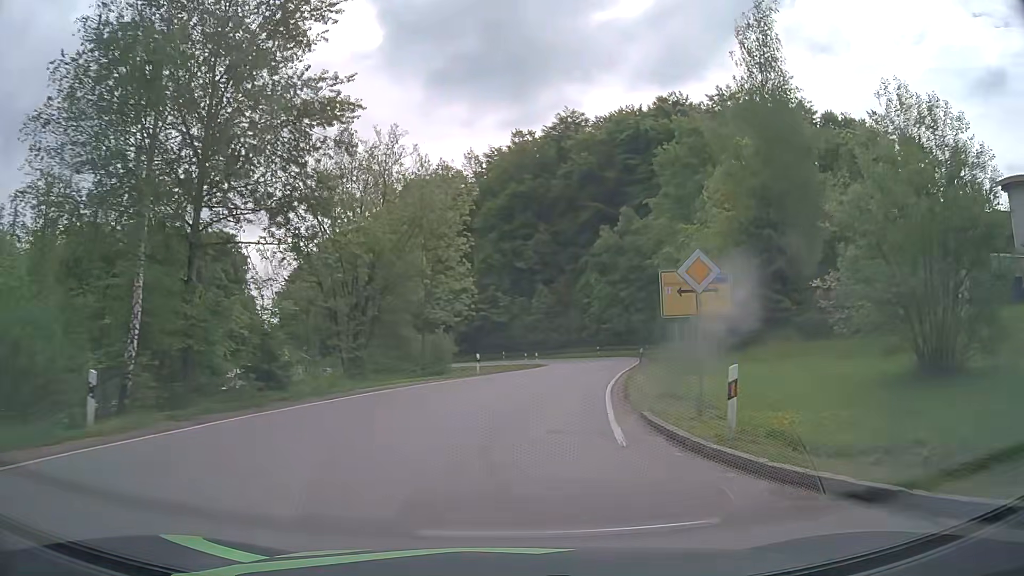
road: tertiary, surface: asphalt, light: Day
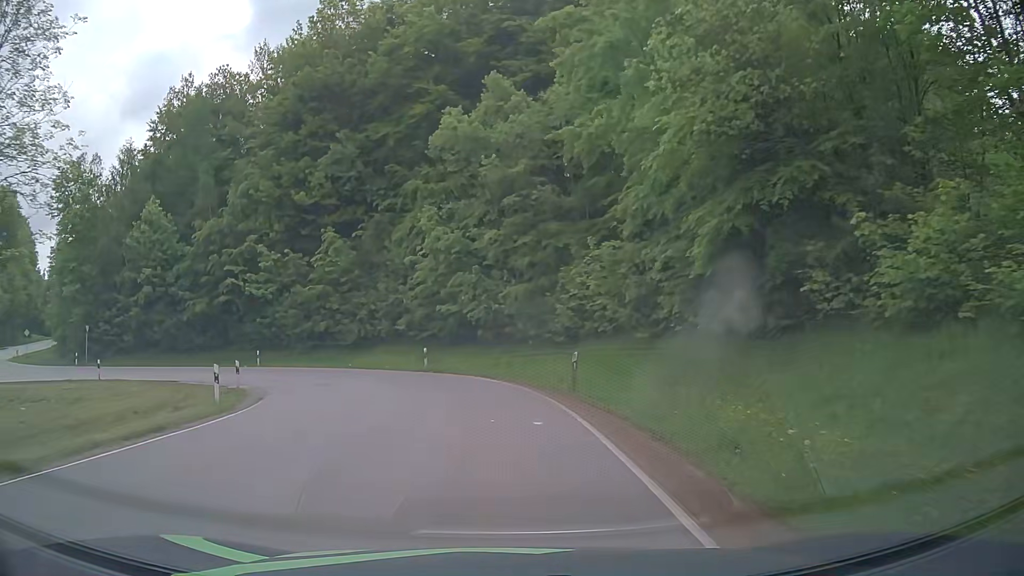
(+5.0, +36.8) m; +13°
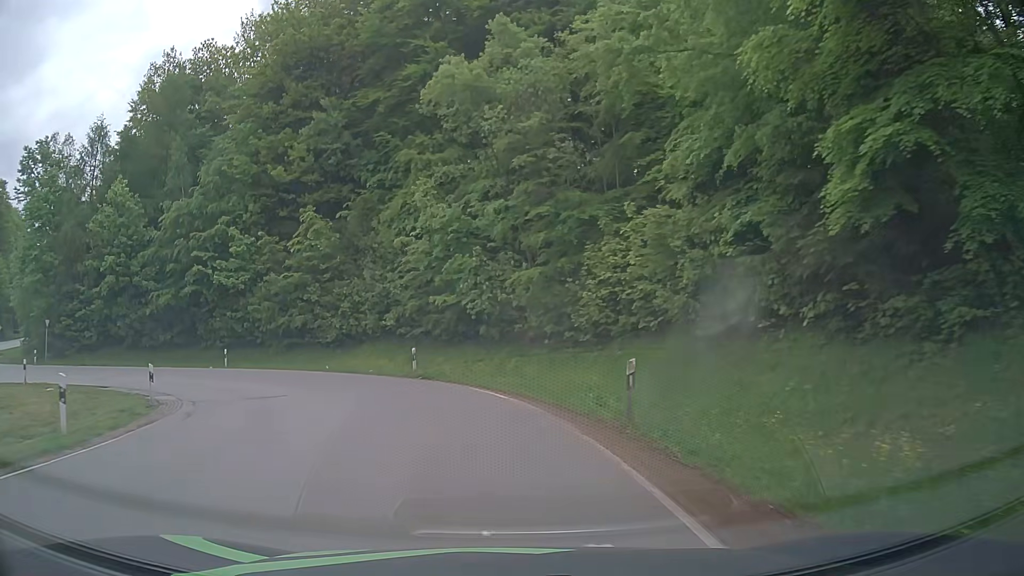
(0.0, +6.7) m; -1°
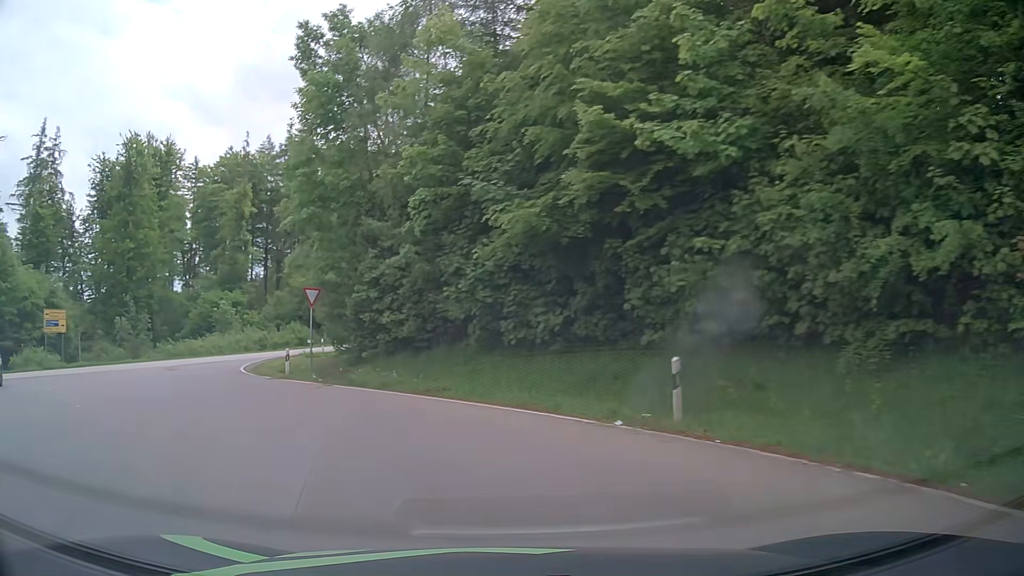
(-8.7, +27.2) m; -44°
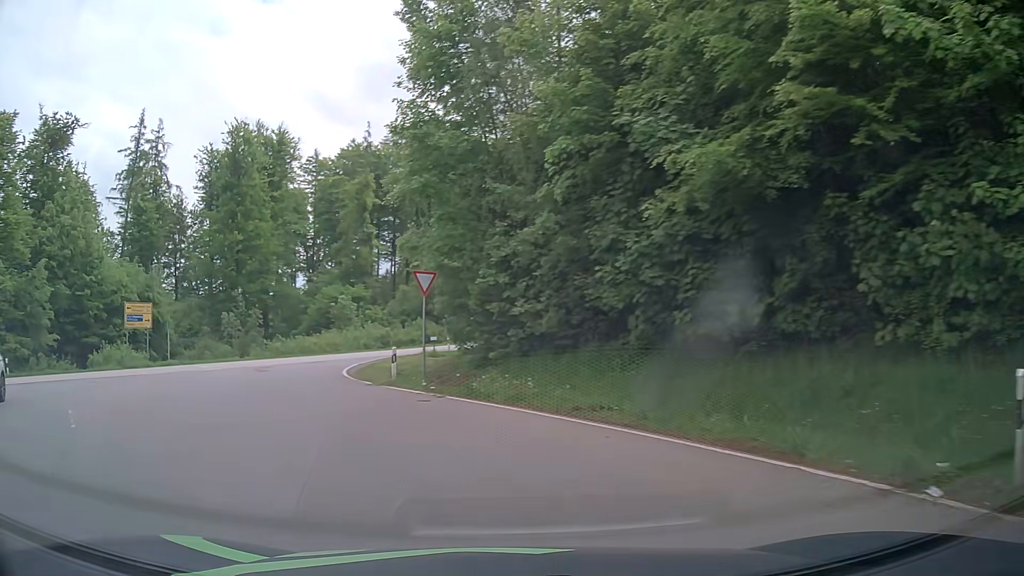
(-0.6, +5.1) m; -13°
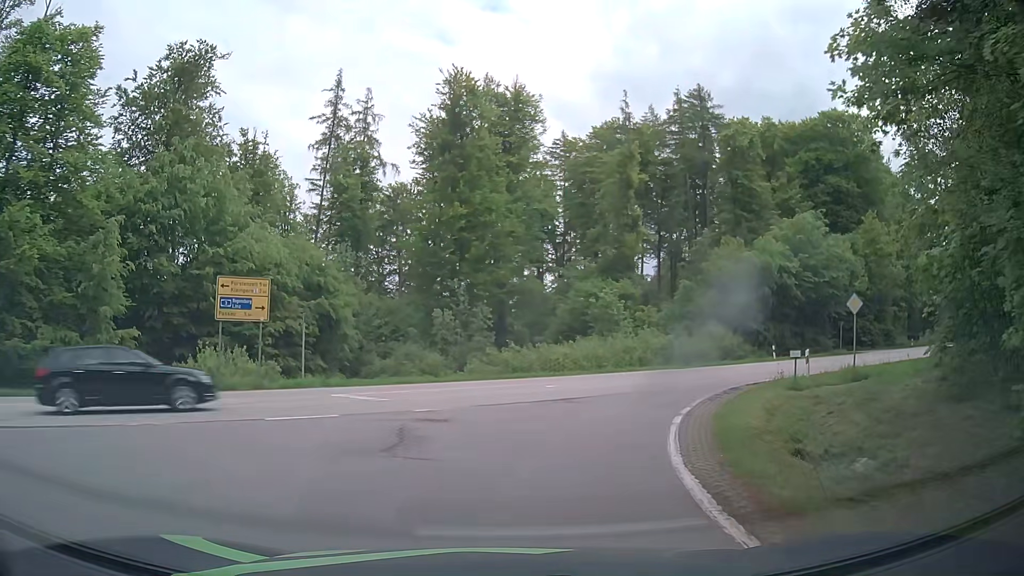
(-4.8, +18.0) m; -21°
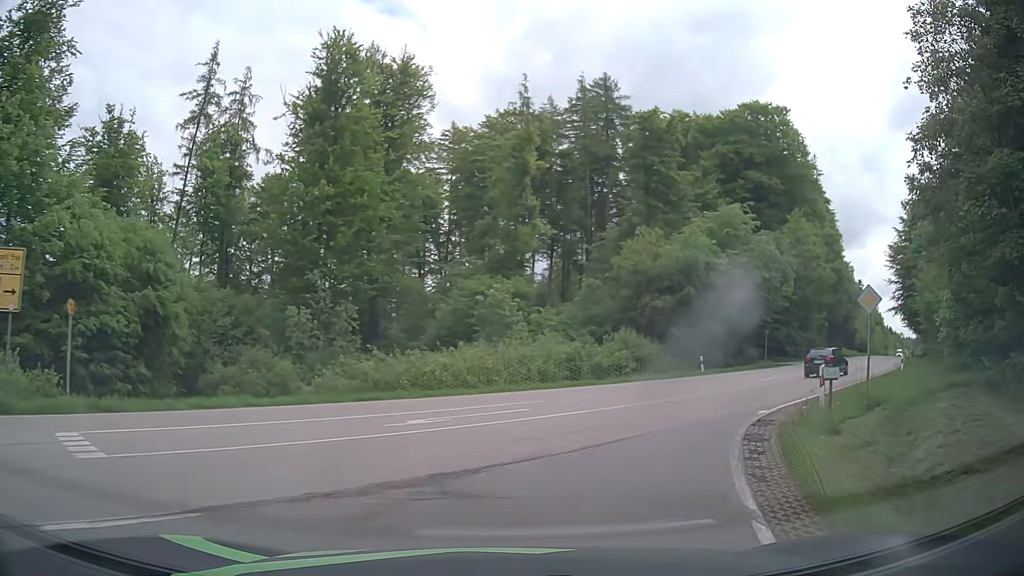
(+0.6, +8.7) m; +10°
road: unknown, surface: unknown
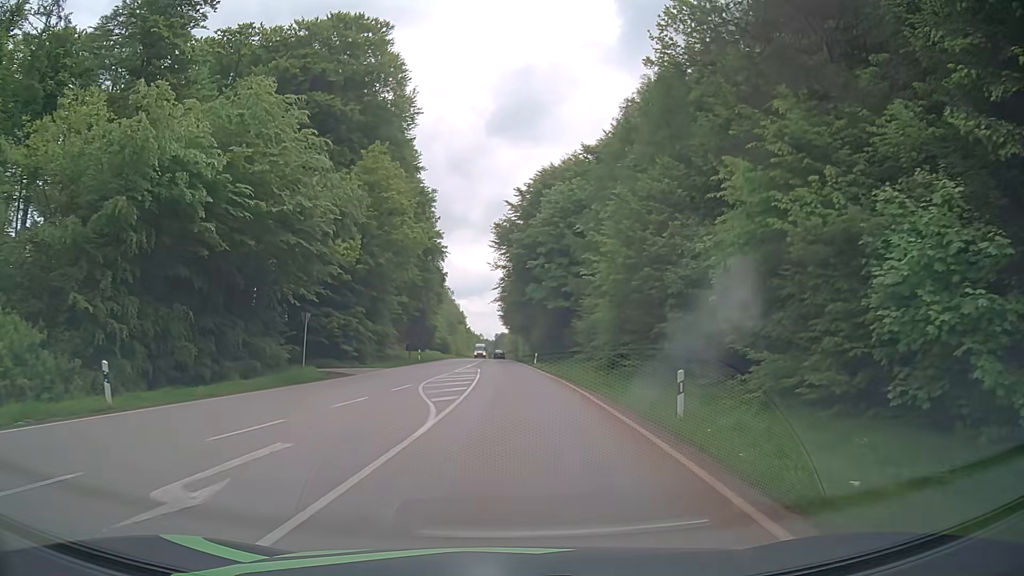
(+9.8, +23.1) m; +37°
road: secondary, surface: asphalt
(0, +10) (0, +20) (0, +30) (0, +40) (0, +50) (0, +60) (0, +70) (-1, +80) (-1, +90) (-1, +100) m
